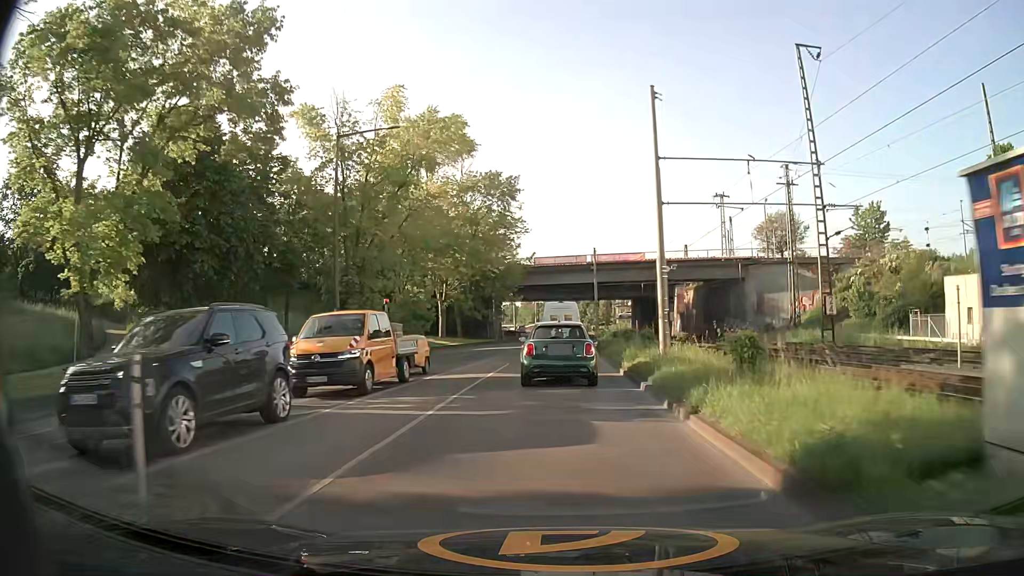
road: secondary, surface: asphalt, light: Day
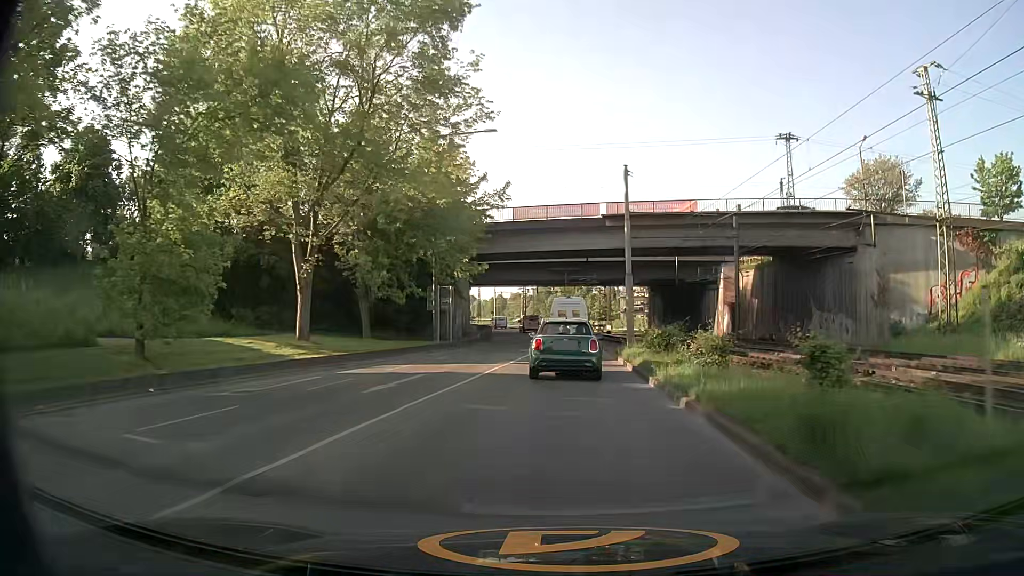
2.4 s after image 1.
(+0.4, +29.5) m; +1°
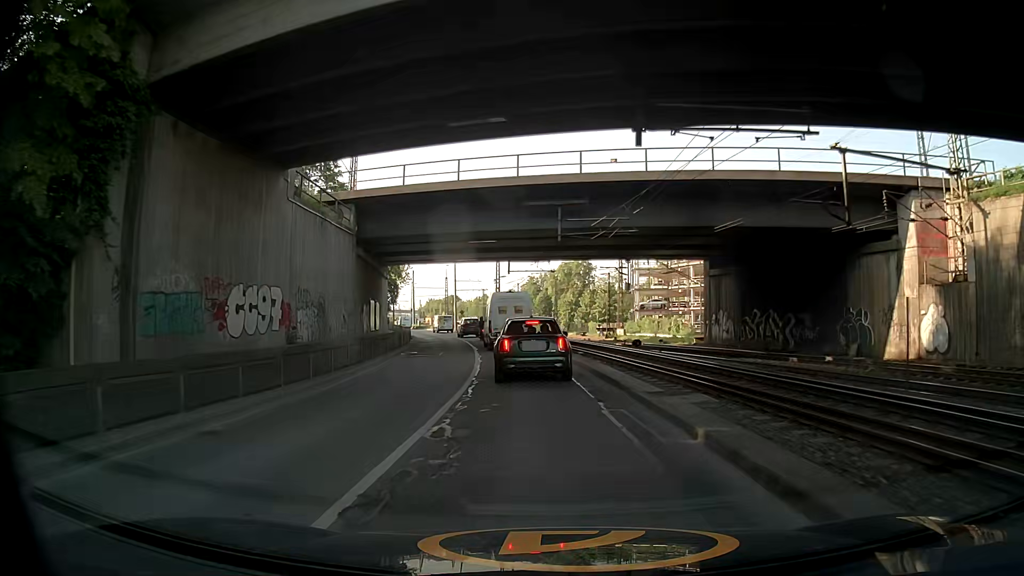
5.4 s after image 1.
(+0.6, +37.3) m; 0°
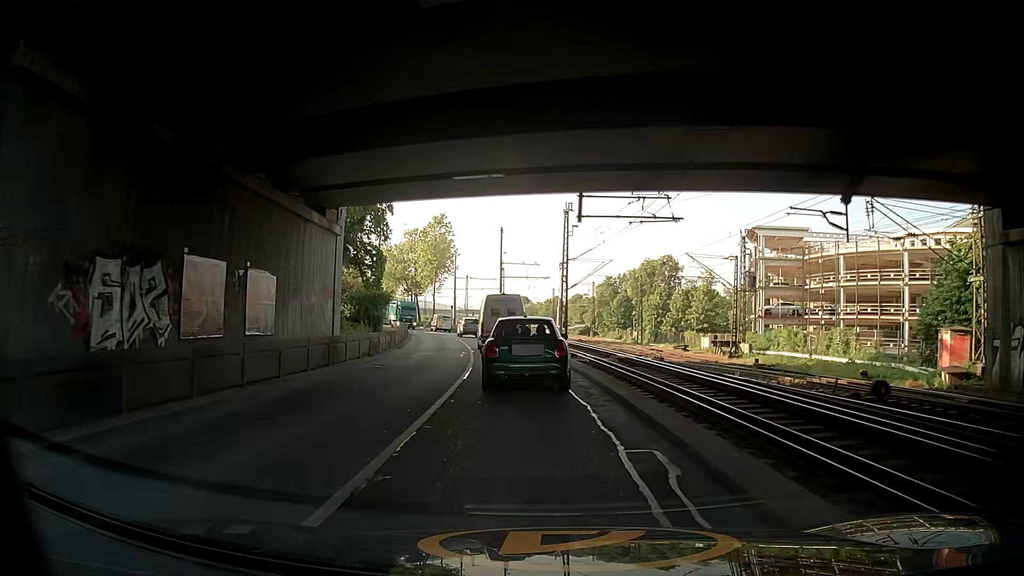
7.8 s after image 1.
(-1.1, +27.2) m; -7°
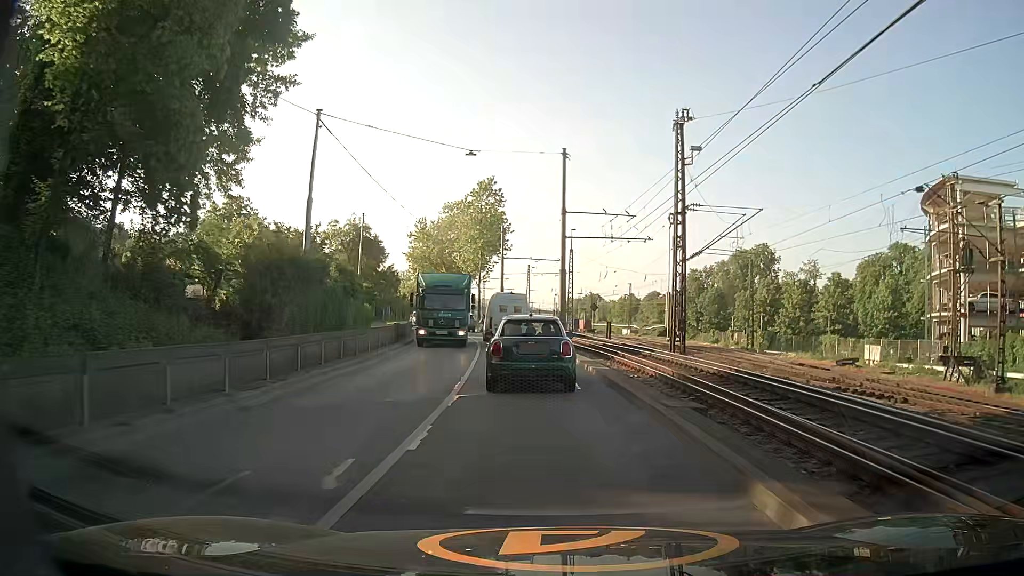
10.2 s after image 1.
(-0.5, +25.0) m; -5°
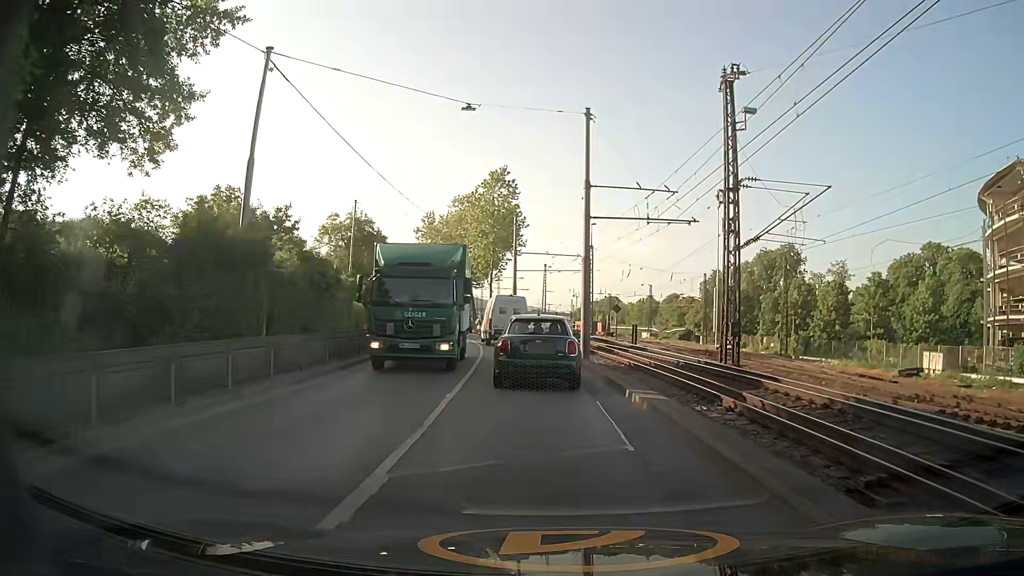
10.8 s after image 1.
(-0.1, +6.3) m; -1°
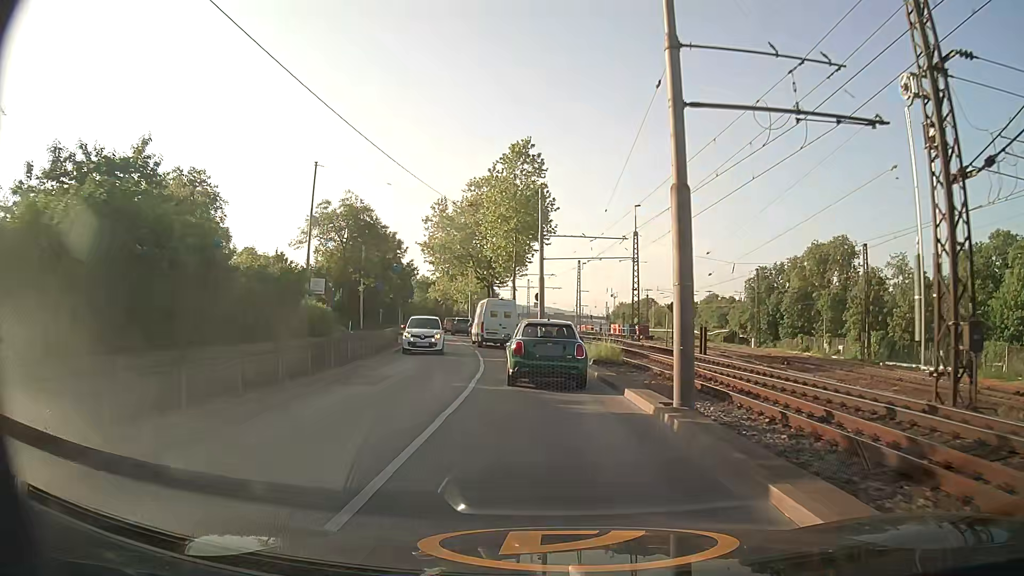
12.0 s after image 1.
(-0.3, +12.9) m; -3°
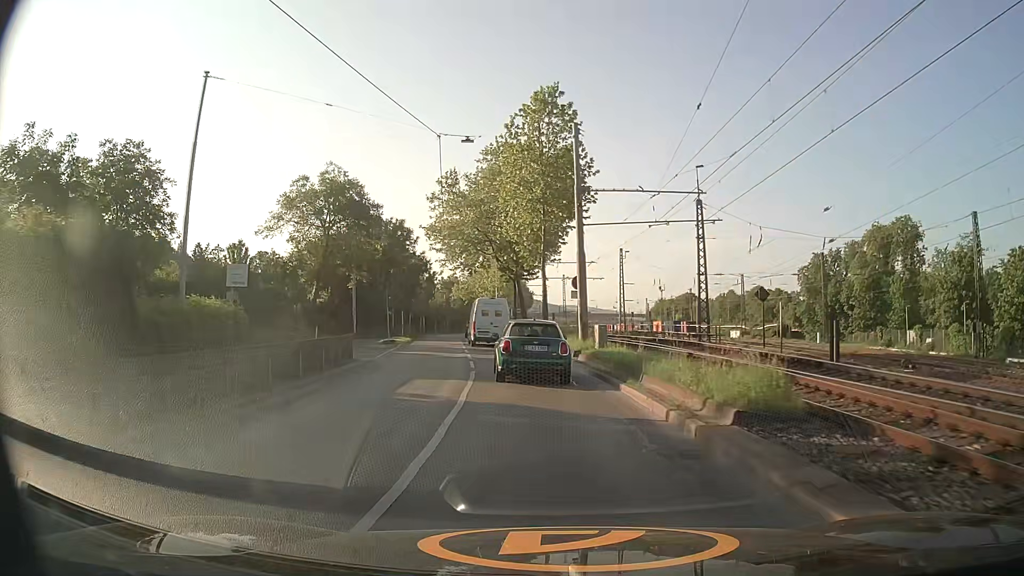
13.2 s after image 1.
(-0.3, +13.7) m; -3°
(0, +10) (-1, +20) (-2, +30) (-3, +40) (-5, +50) (-6, +60) (-8, +69) (-9, +79) (-11, +89) (-12, +99) m
